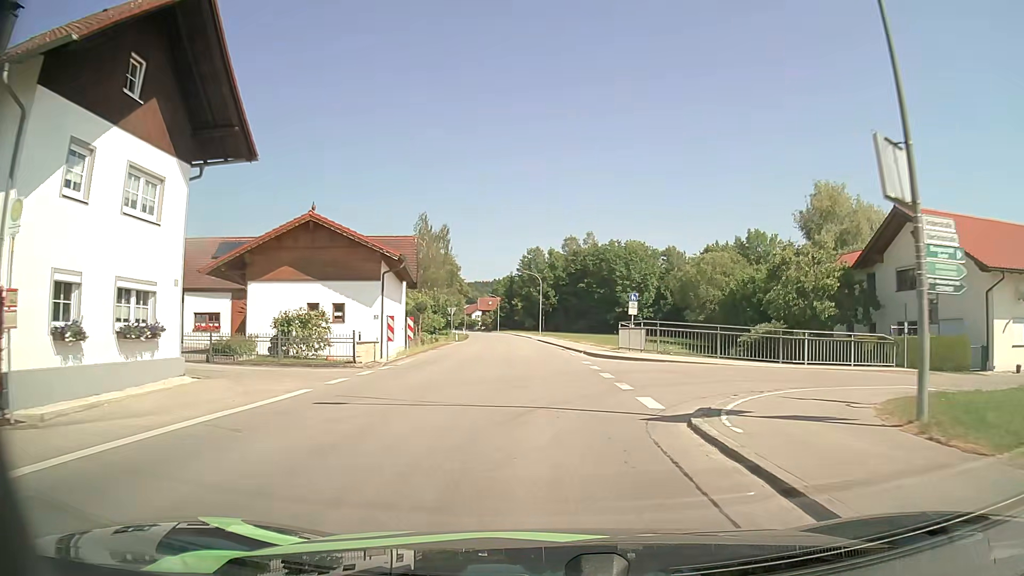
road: tertiary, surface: asphalt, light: Day
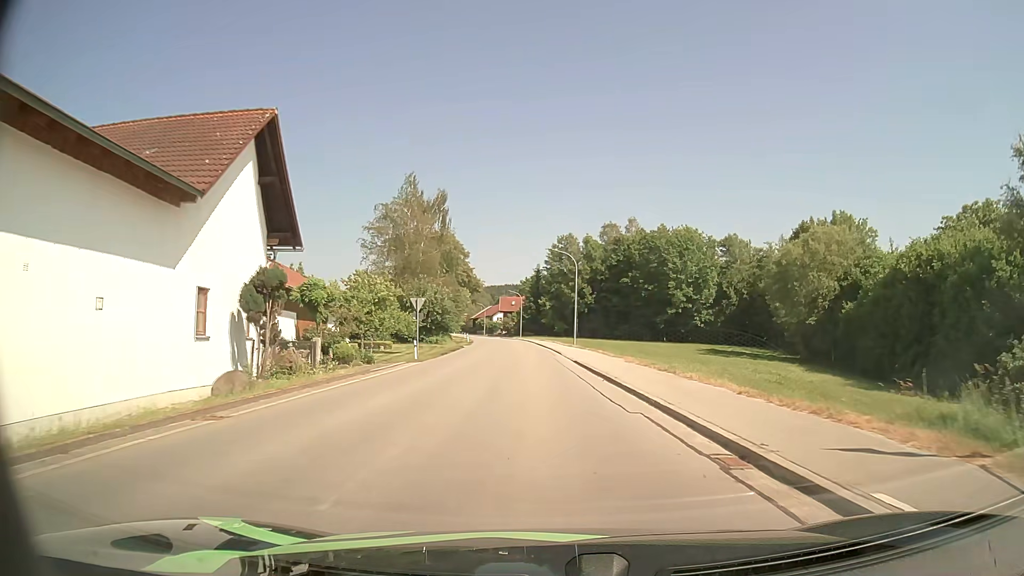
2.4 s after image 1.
(-0.6, +28.7) m; -3°
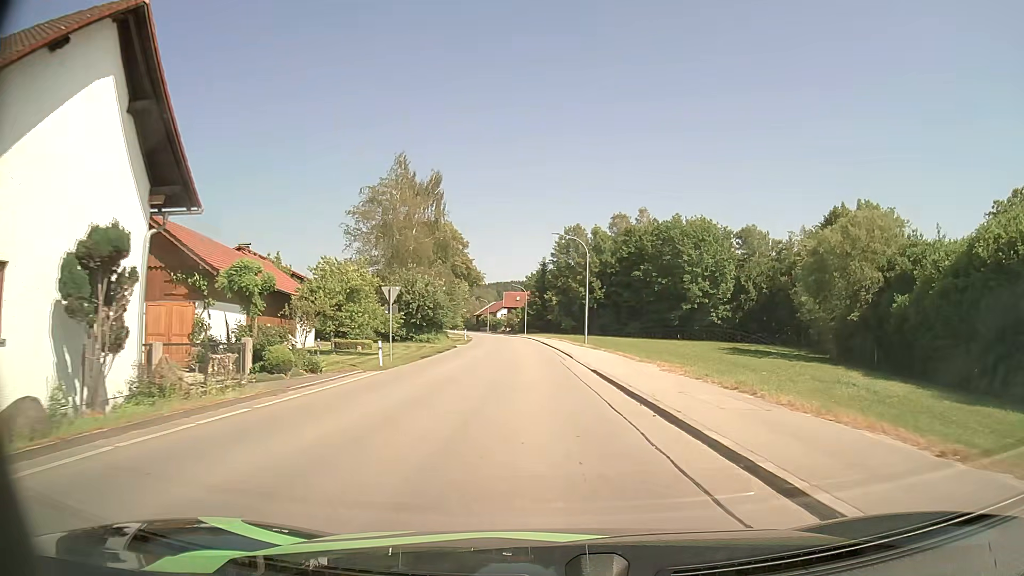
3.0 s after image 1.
(0.0, +7.5) m; -1°
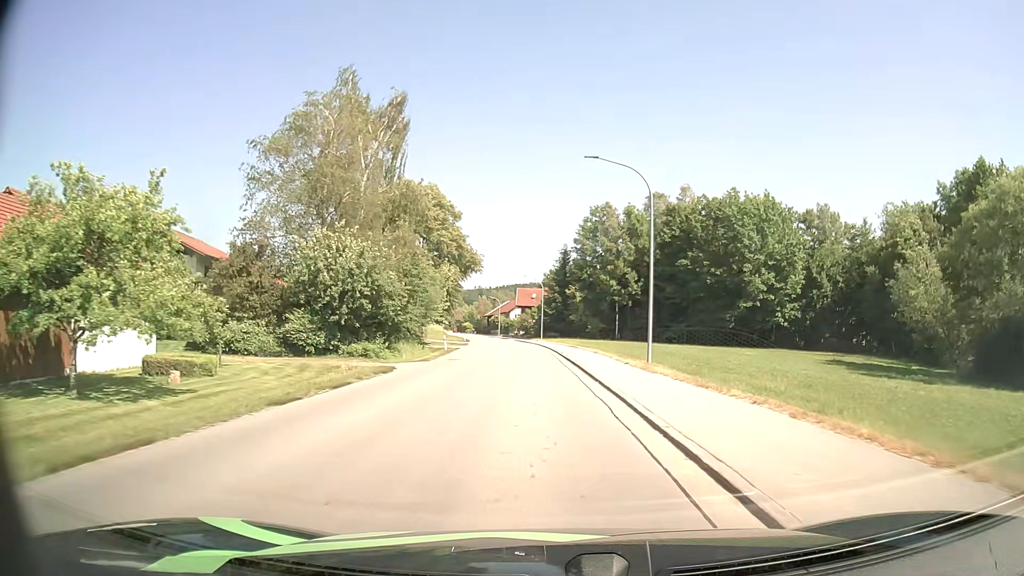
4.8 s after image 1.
(-0.3, +23.3) m; -2°
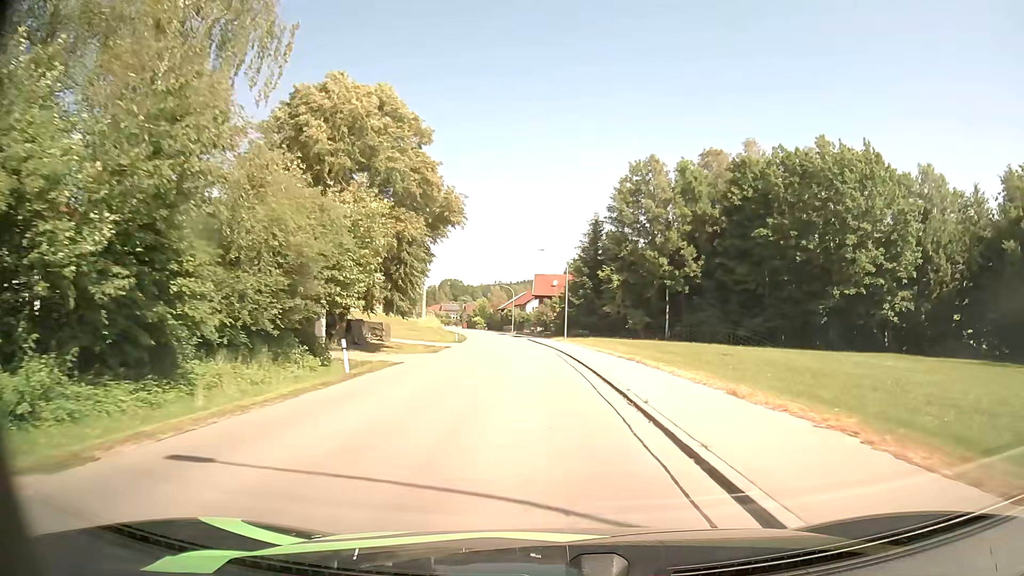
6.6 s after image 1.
(-0.3, +24.4) m; -2°
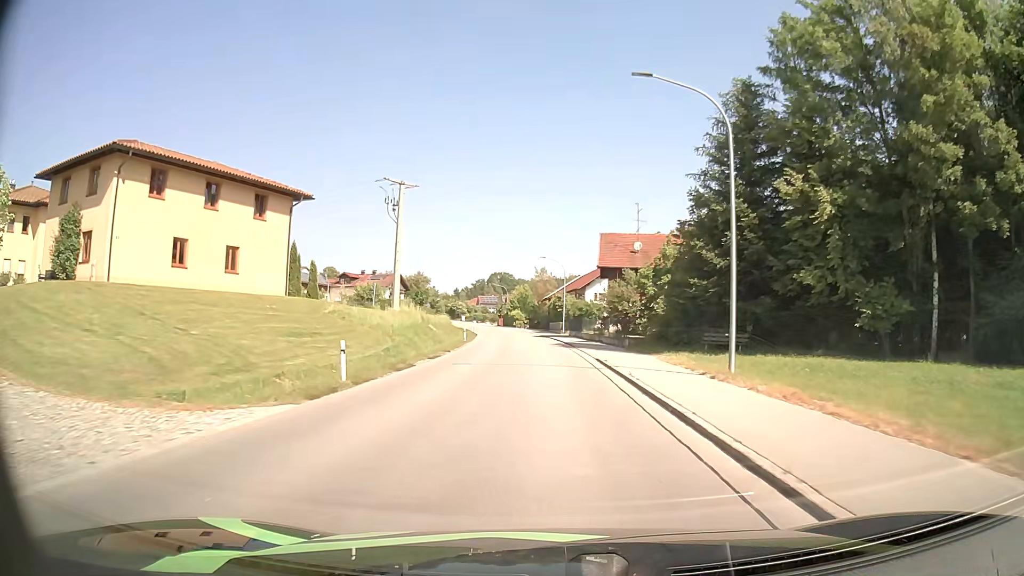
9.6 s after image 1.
(-1.5, +42.7) m; -4°
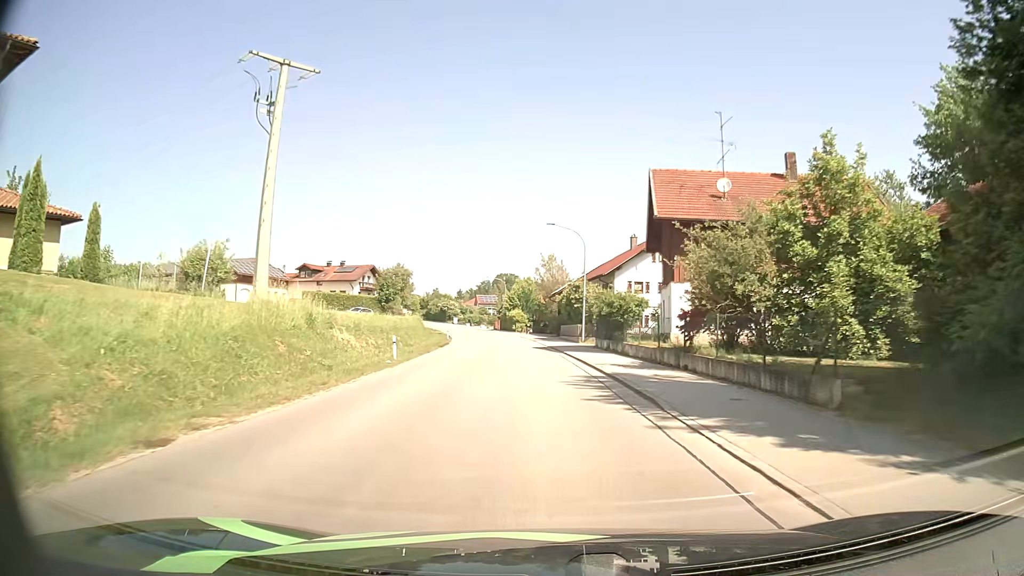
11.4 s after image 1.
(-0.2, +25.2) m; -1°
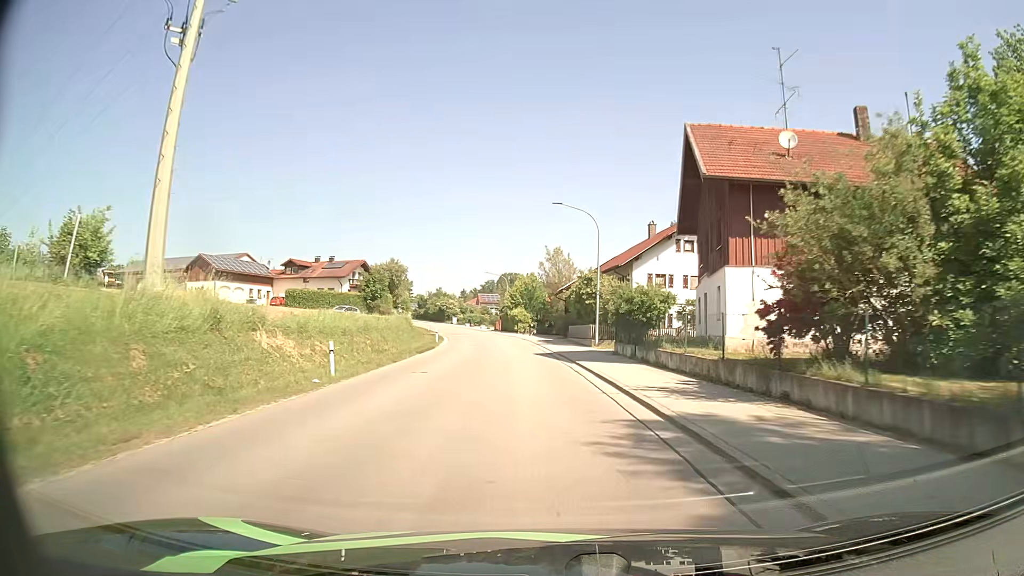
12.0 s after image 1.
(0.0, +7.9) m; 0°
(0, +10) (-1, +20) (-1, +30) (-2, +40) (-3, +50) (-4, +60) (-6, +70) (-8, +79) (-11, +89) (-14, +99) m
